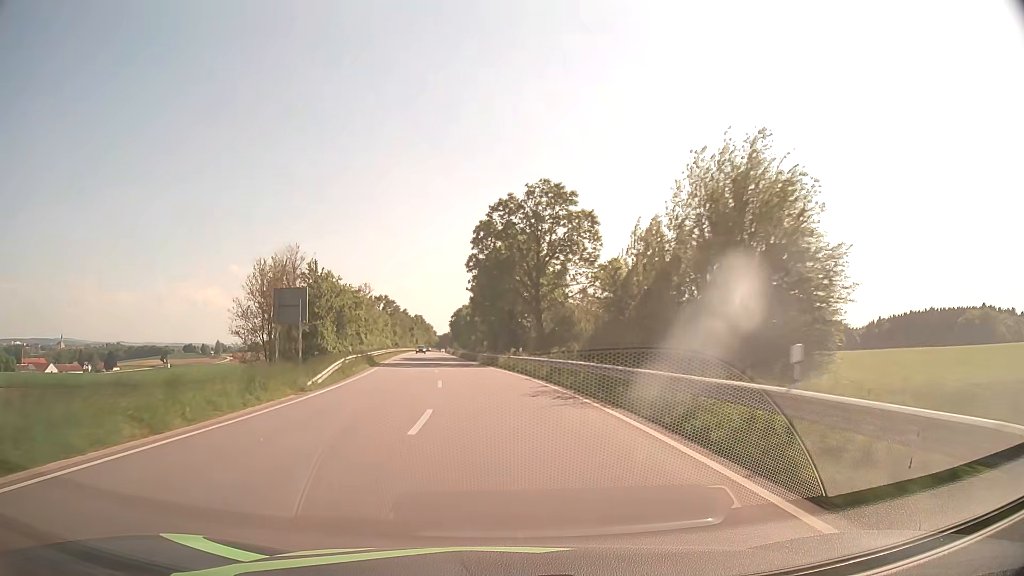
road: secondary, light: Day
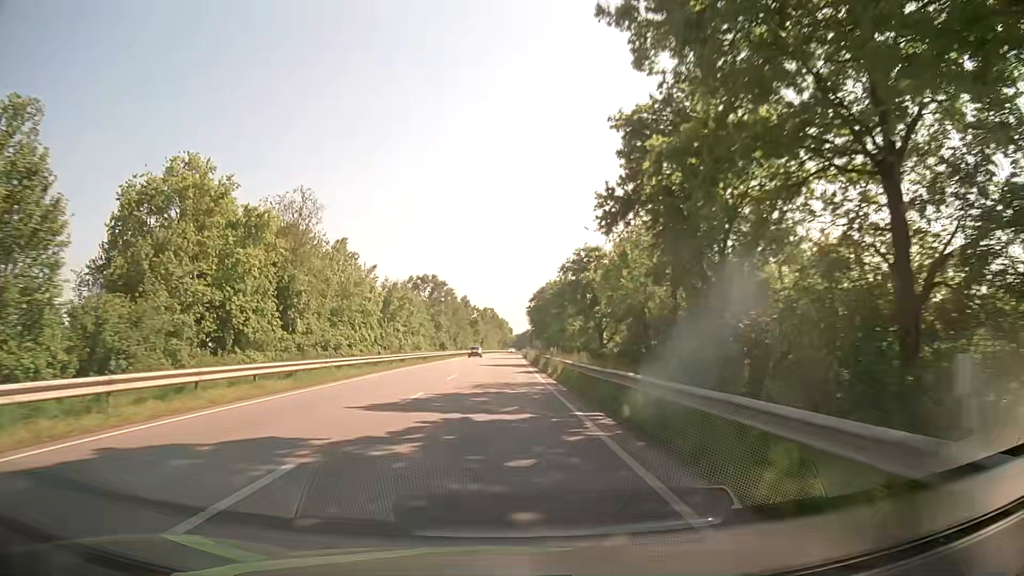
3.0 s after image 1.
(-6.1, +67.7) m; -8°
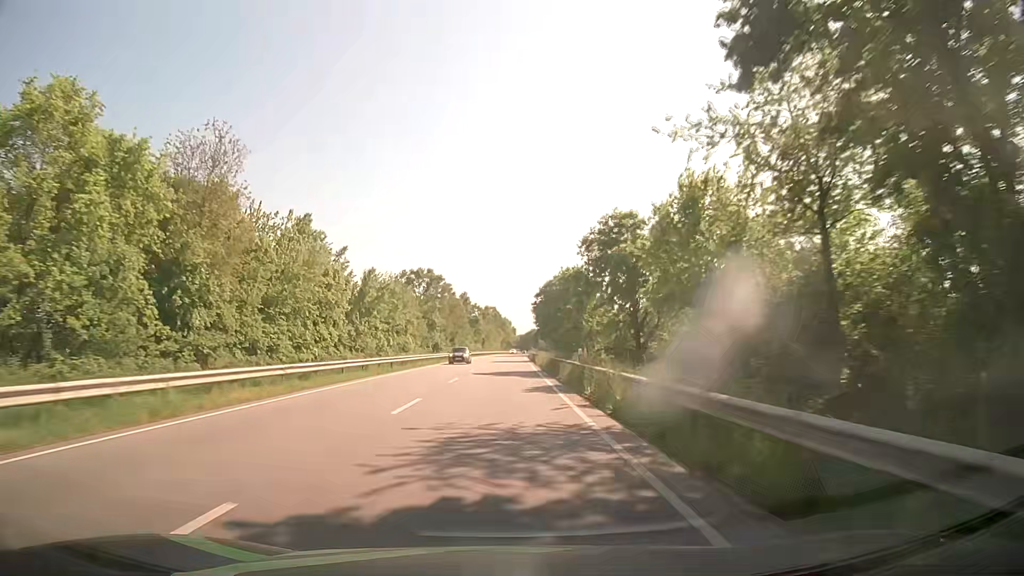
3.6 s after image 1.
(0.0, +13.9) m; 0°
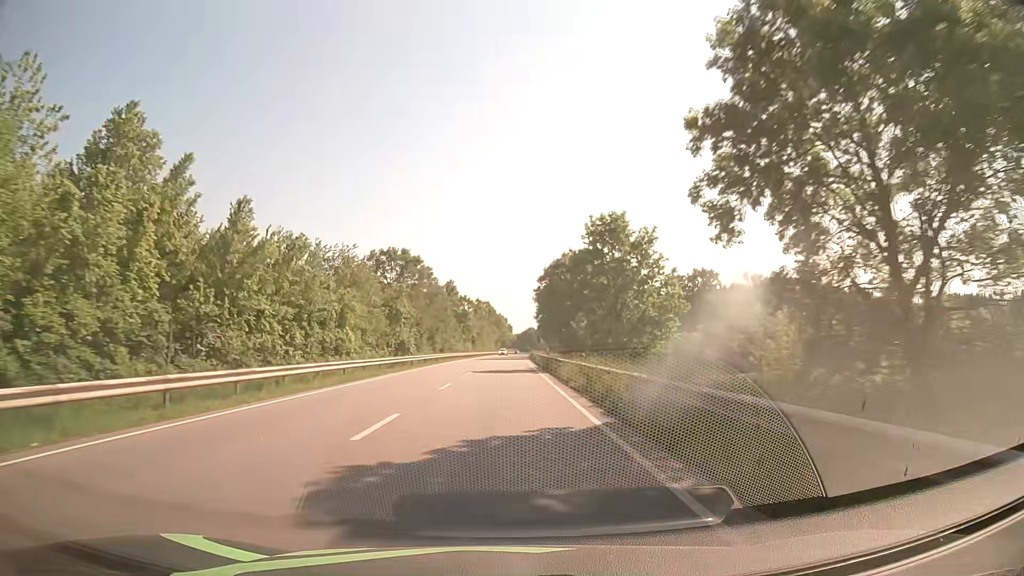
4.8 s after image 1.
(0.0, +28.2) m; 0°
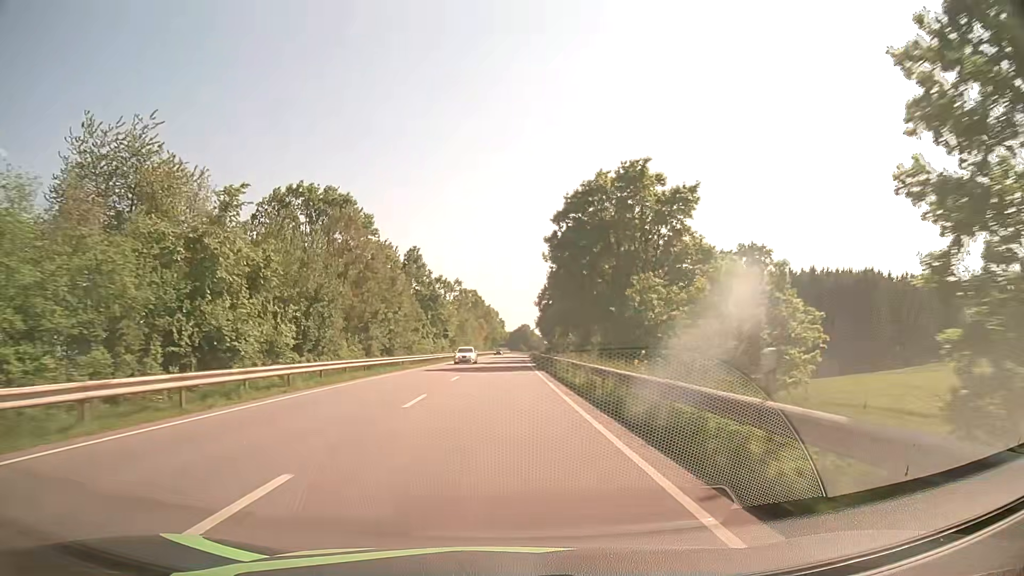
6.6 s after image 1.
(+0.2, +43.2) m; +1°
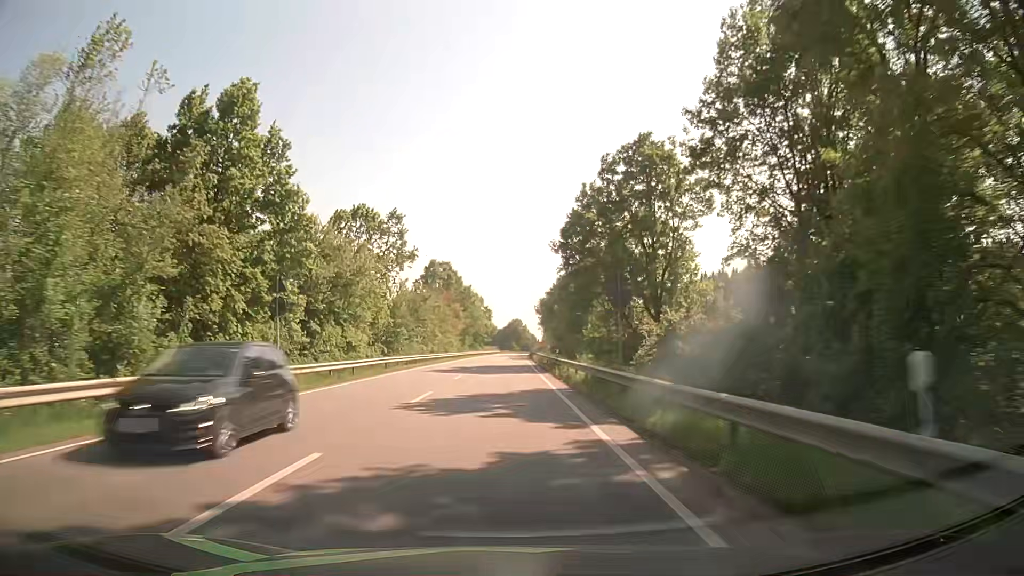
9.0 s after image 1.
(+0.4, +59.1) m; +1°
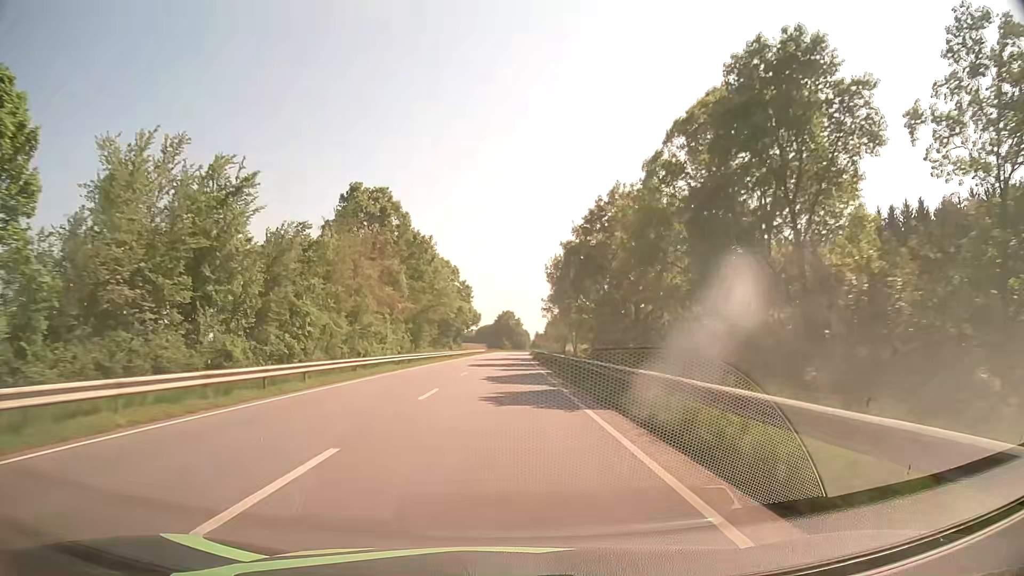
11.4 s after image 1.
(+0.3, +60.3) m; +1°
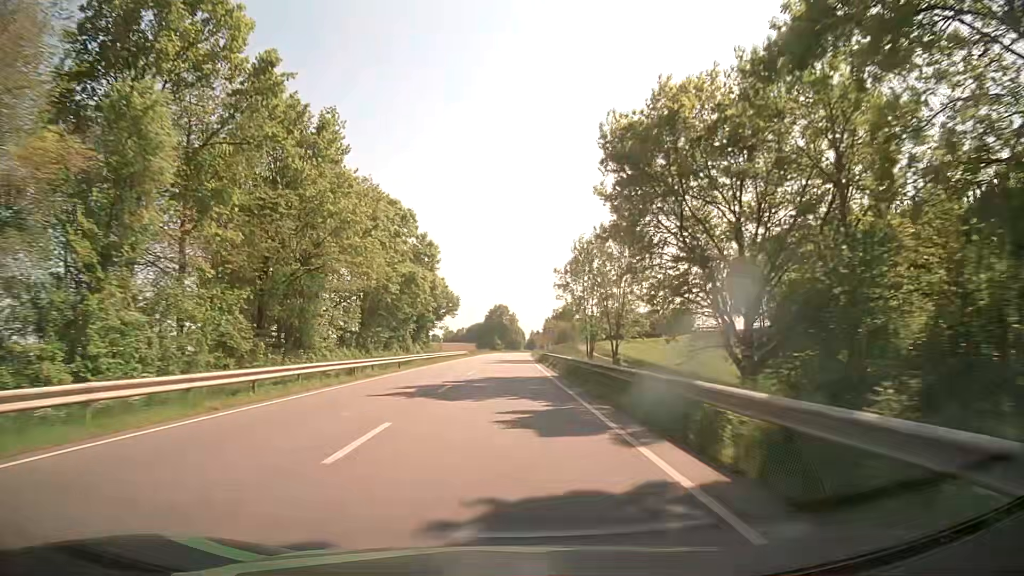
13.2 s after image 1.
(-0.1, +45.4) m; 0°
(0, +10) (0, +20) (0, +30) (0, +40) (0, +50) (+1, +60) (+1, +70) (+1, +80) (+1, +90) (+1, +100) m
